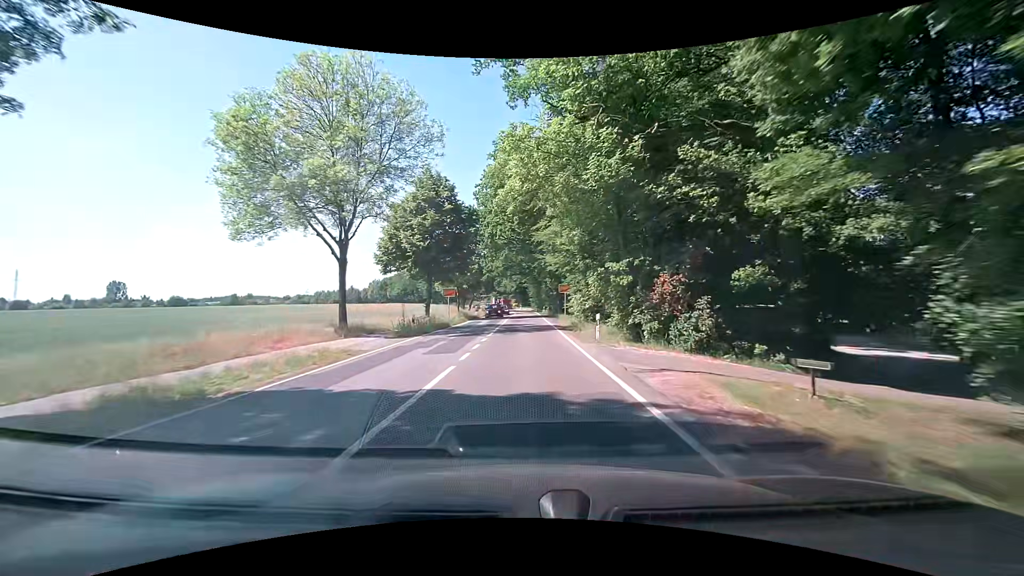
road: secondary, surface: asphalt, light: Day
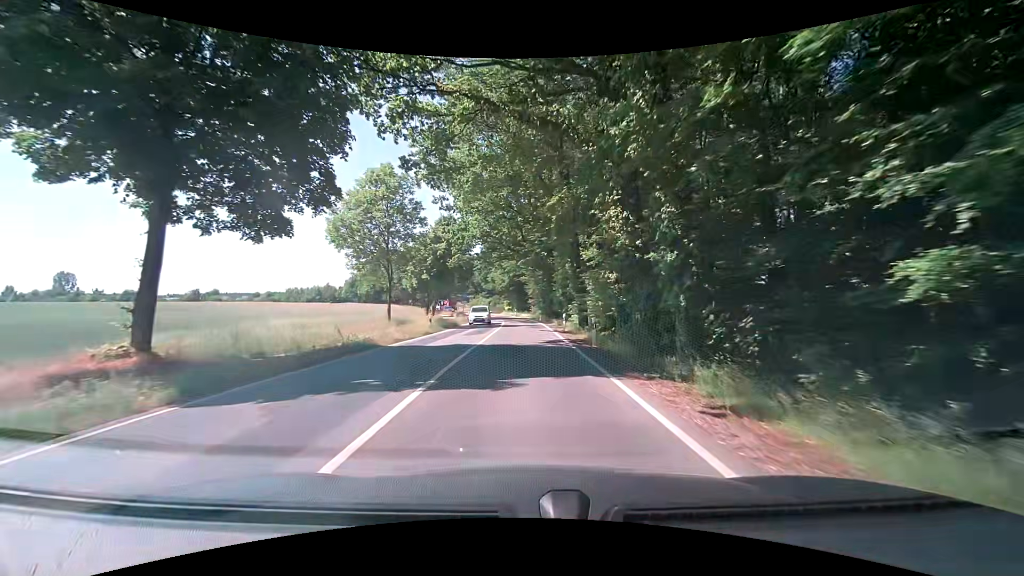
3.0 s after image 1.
(+0.4, +38.5) m; +1°
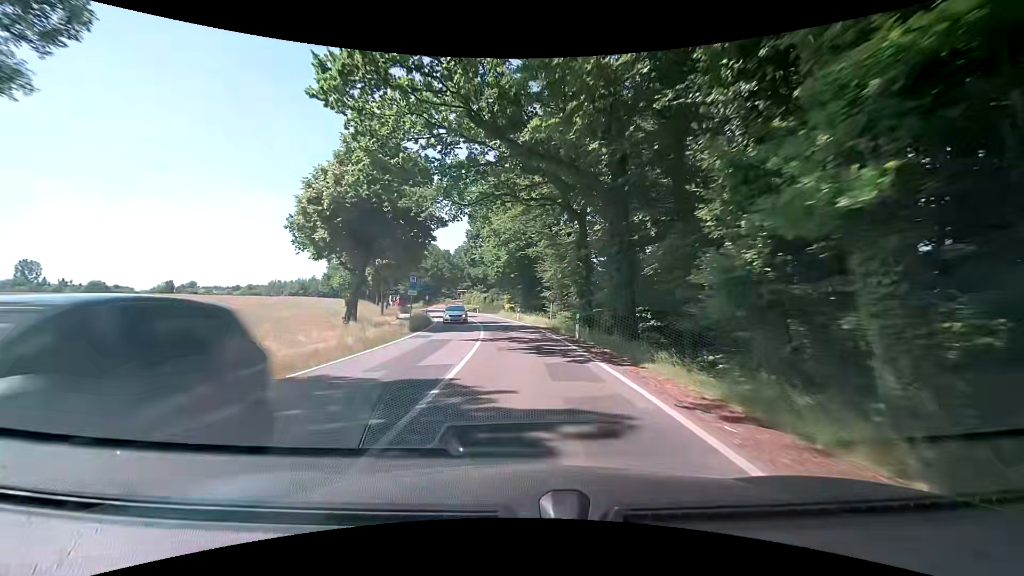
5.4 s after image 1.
(0.0, +33.5) m; -1°
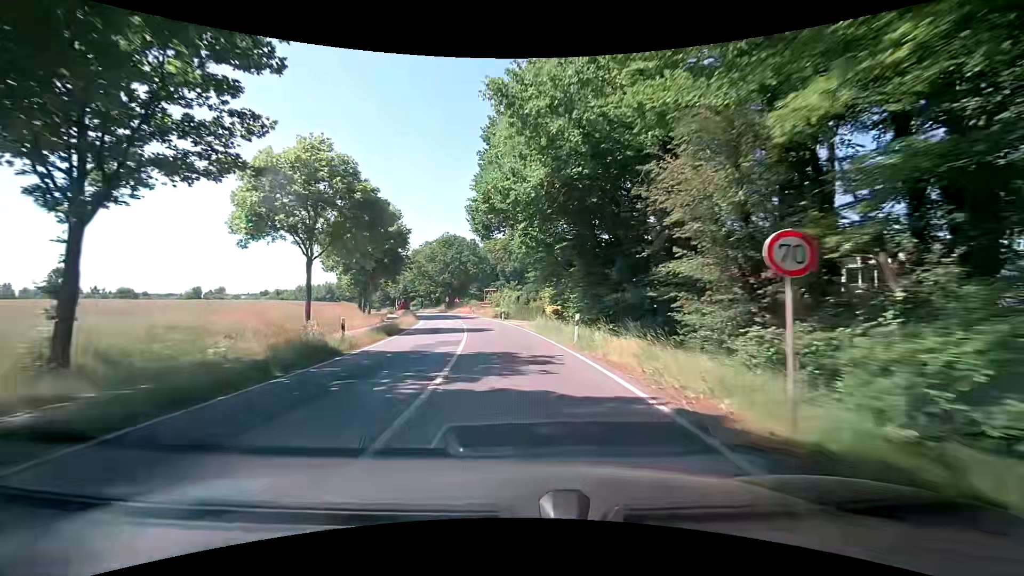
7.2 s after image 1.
(-0.6, +27.6) m; -5°
(0, +10) (-1, +20) (-2, +30) (-3, +40) (-5, +50) (-7, +59) (-9, +69) (-12, +79) (-15, +88) (-18, +98) m
